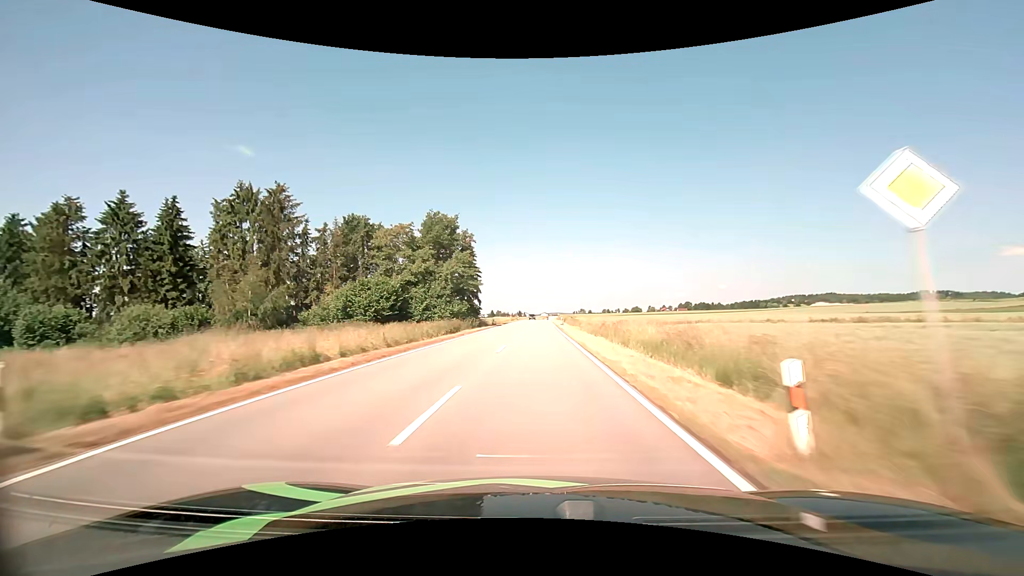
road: tertiary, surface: asphalt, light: Day
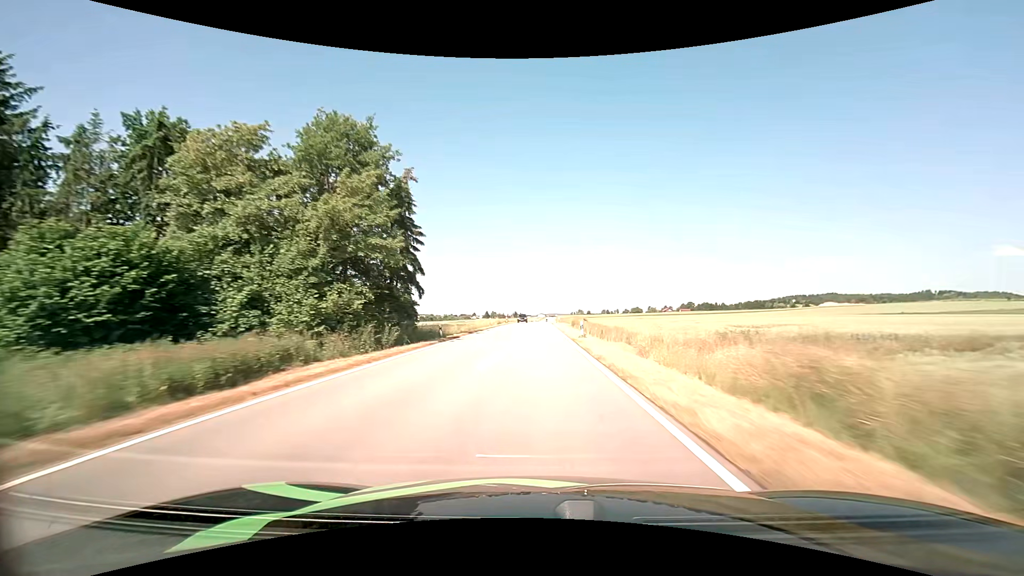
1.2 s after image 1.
(+0.1, +30.3) m; 0°
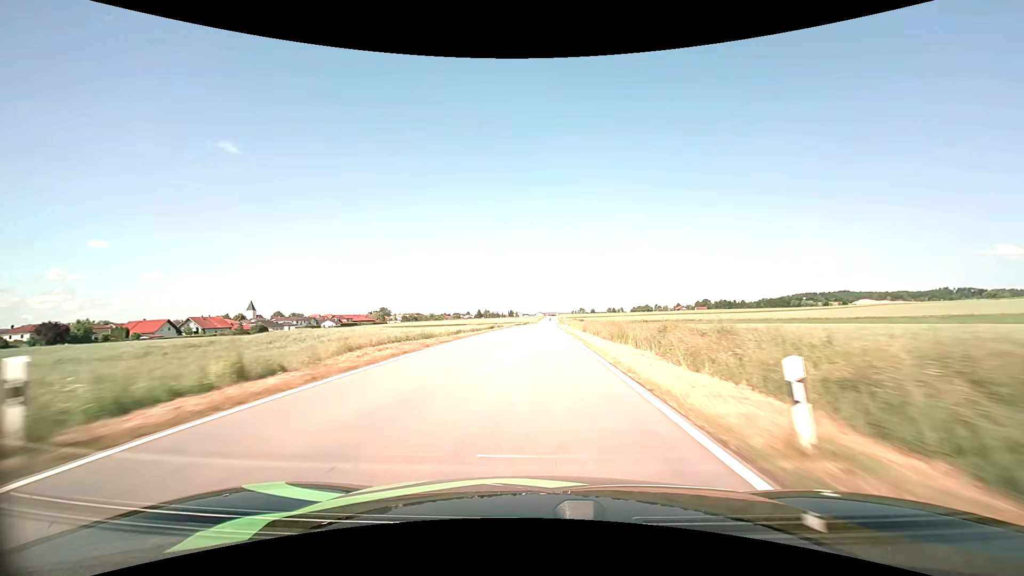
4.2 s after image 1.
(+0.2, +74.9) m; 0°
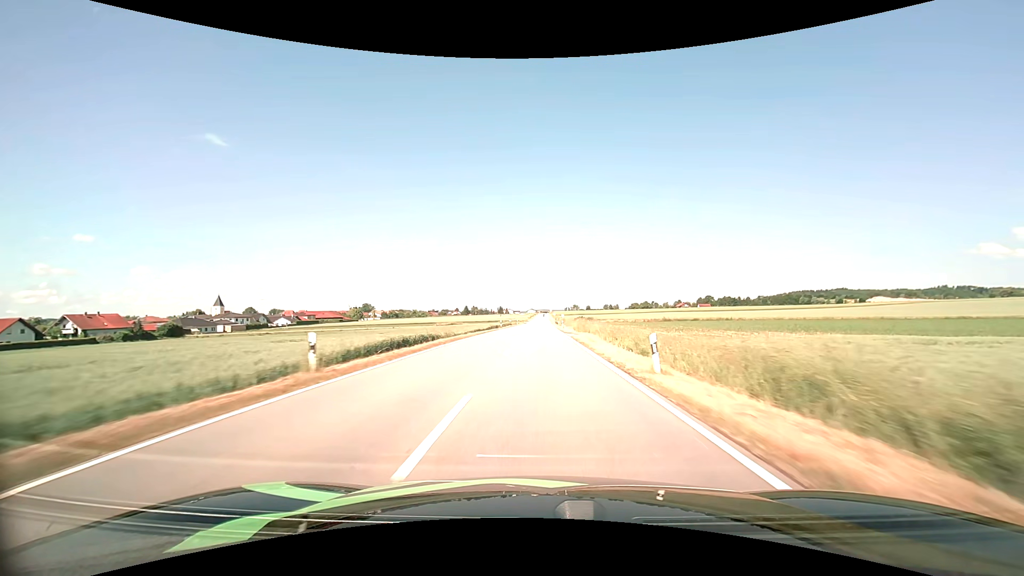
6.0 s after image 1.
(+0.2, +44.4) m; +1°
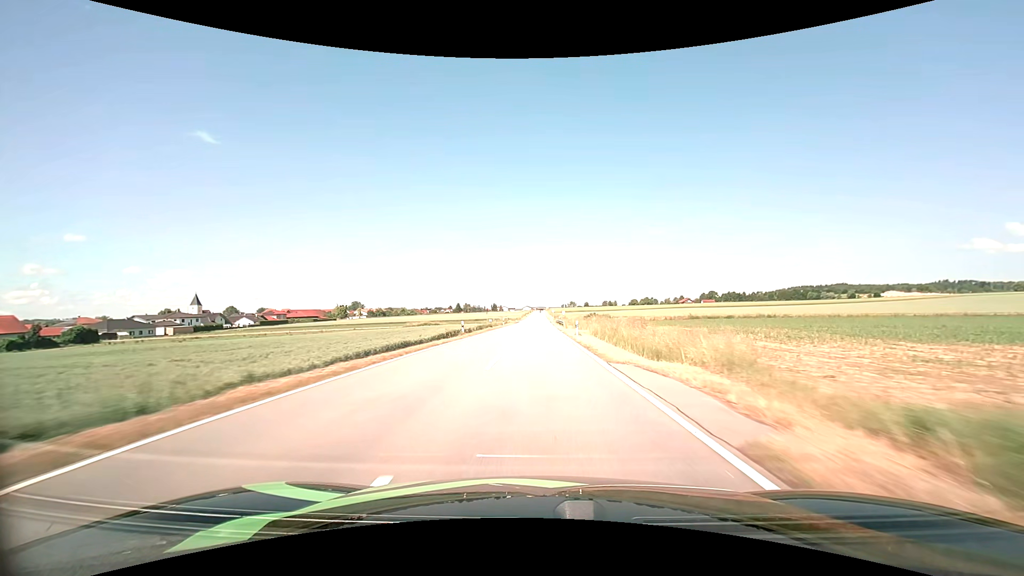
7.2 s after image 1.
(+0.2, +29.2) m; +1°
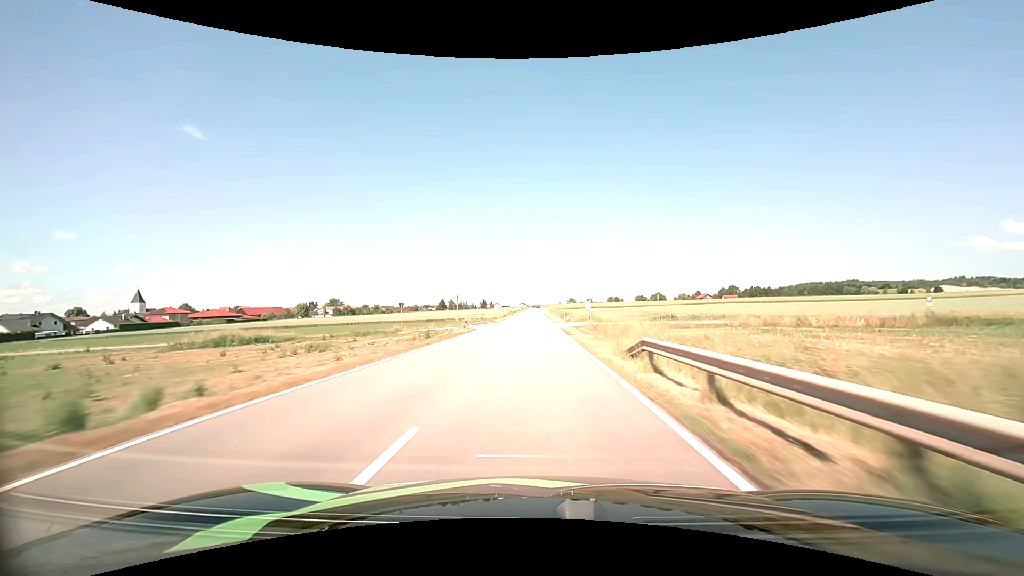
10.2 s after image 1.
(+0.5, +72.9) m; +1°
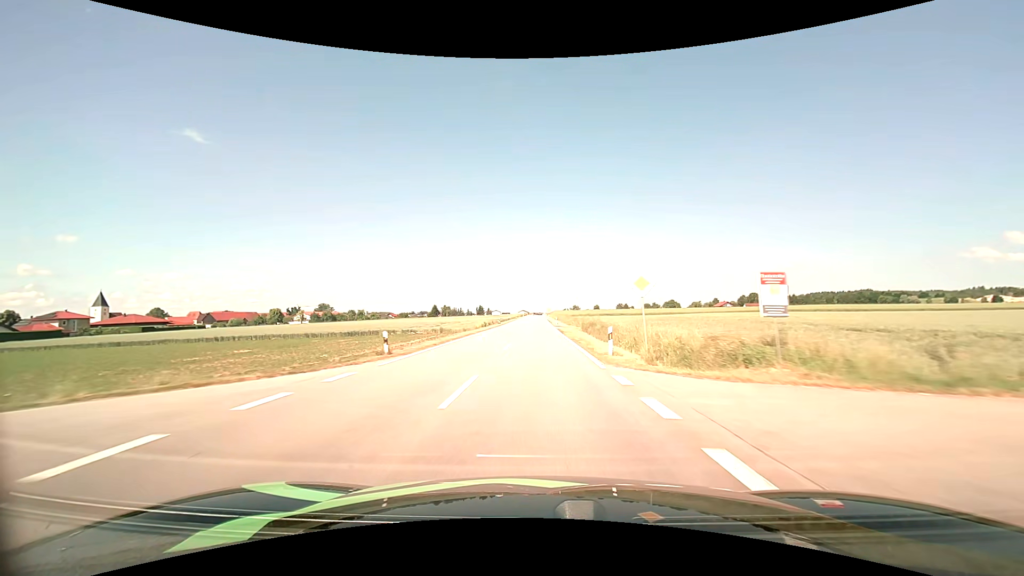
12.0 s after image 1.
(-0.1, +44.2) m; 0°
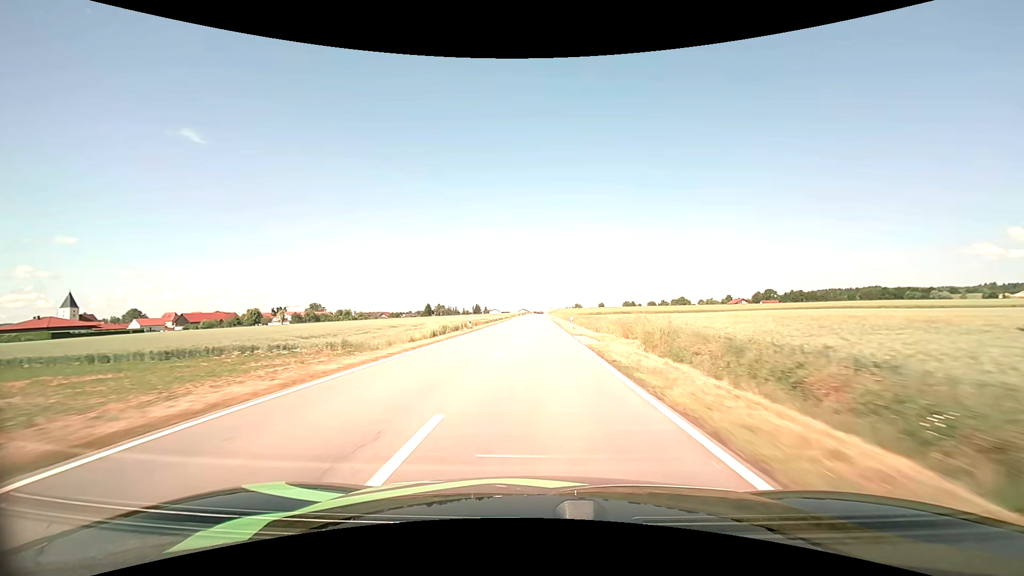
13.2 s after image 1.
(0.0, +29.9) m; 0°
(0, +10) (0, +20) (0, +30) (0, +40) (0, +50) (0, +60) (0, +70) (0, +80) (0, +90) (0, +100) m
